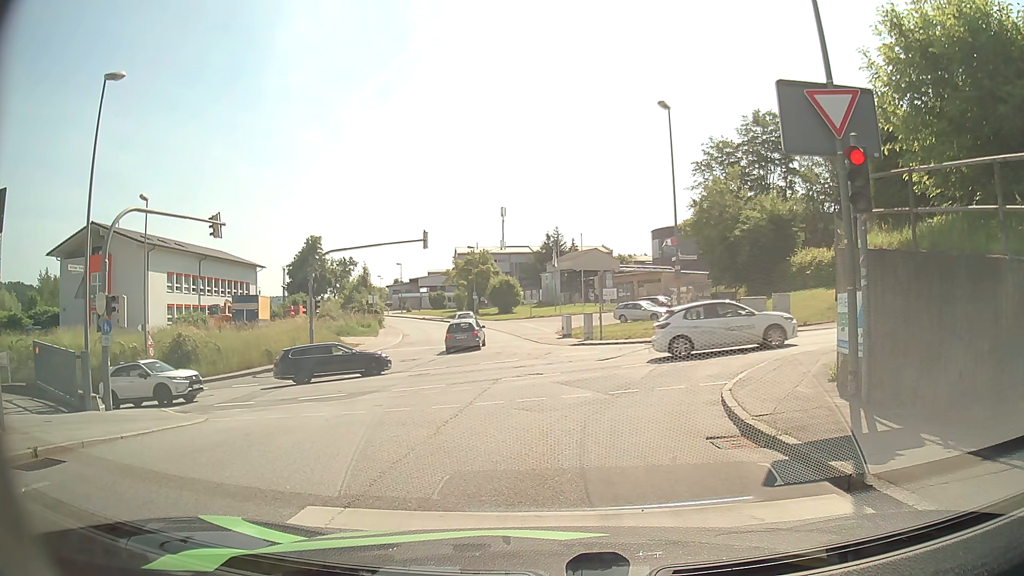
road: residential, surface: asphalt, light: Day
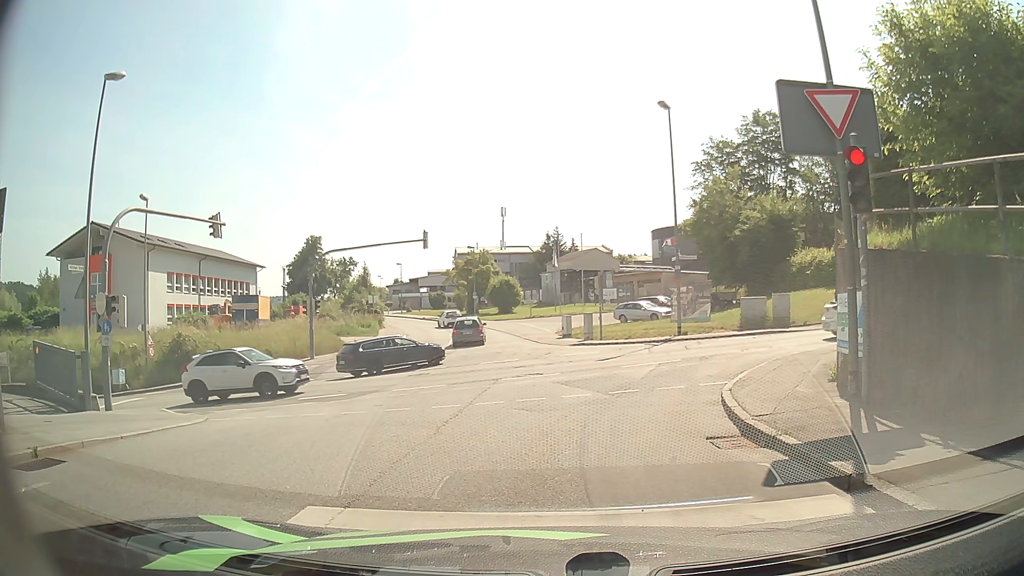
(0.0, 0.0) m; 0°
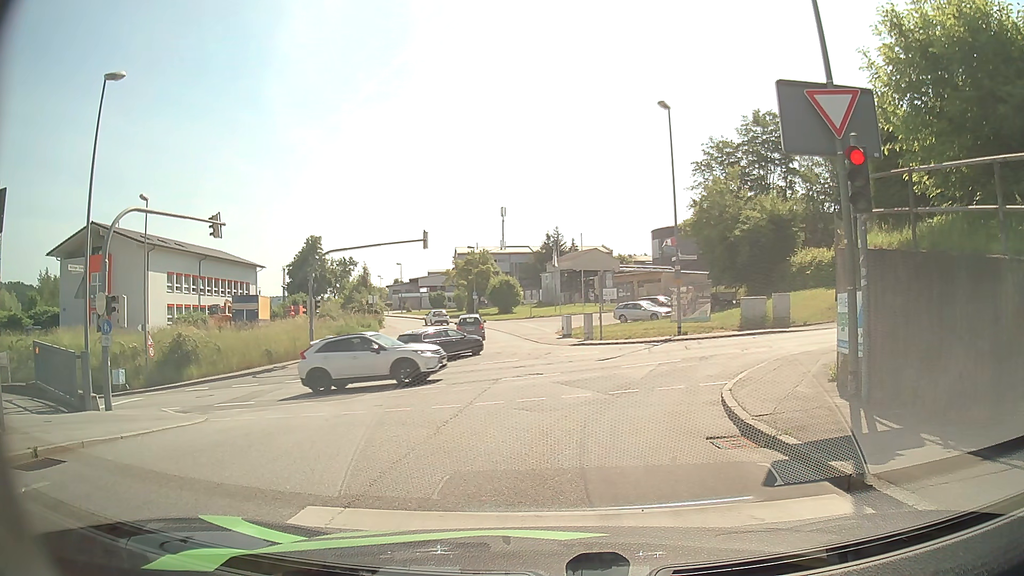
(0.0, 0.0) m; 0°
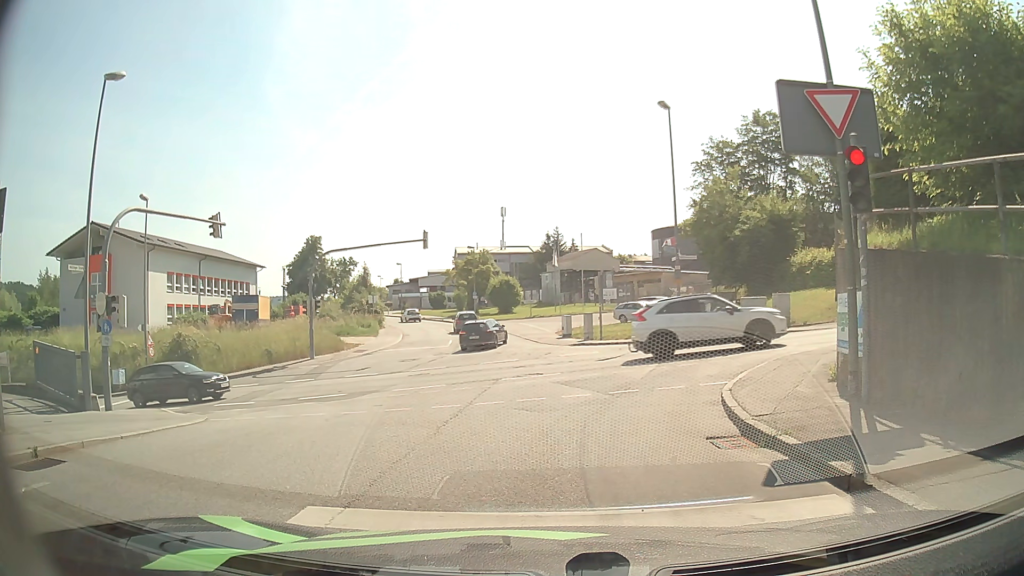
(0.0, 0.0) m; 0°
